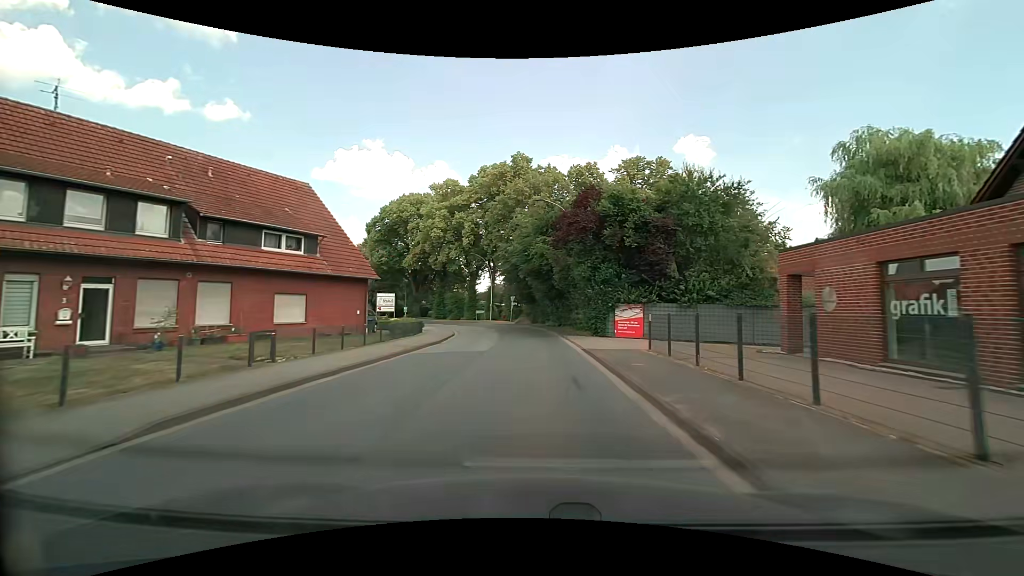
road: secondary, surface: asphalt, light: Day
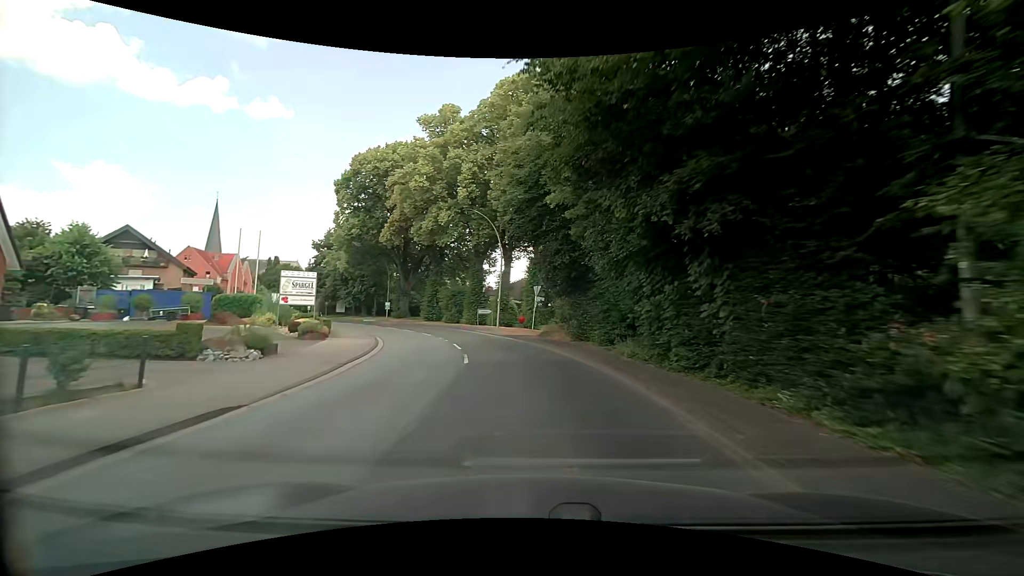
(-0.5, +27.9) m; -4°
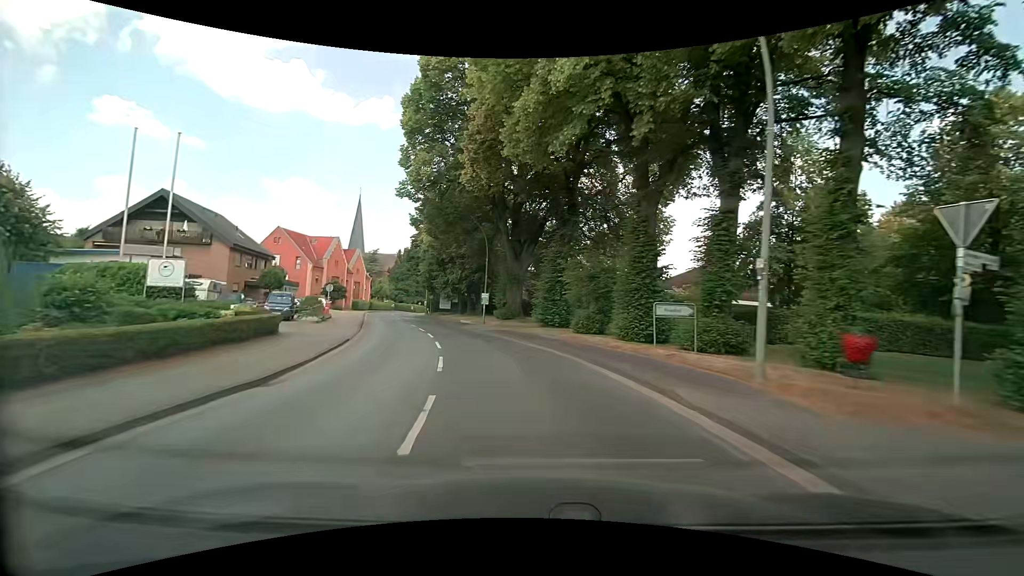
(-3.2, +27.0) m; -15°
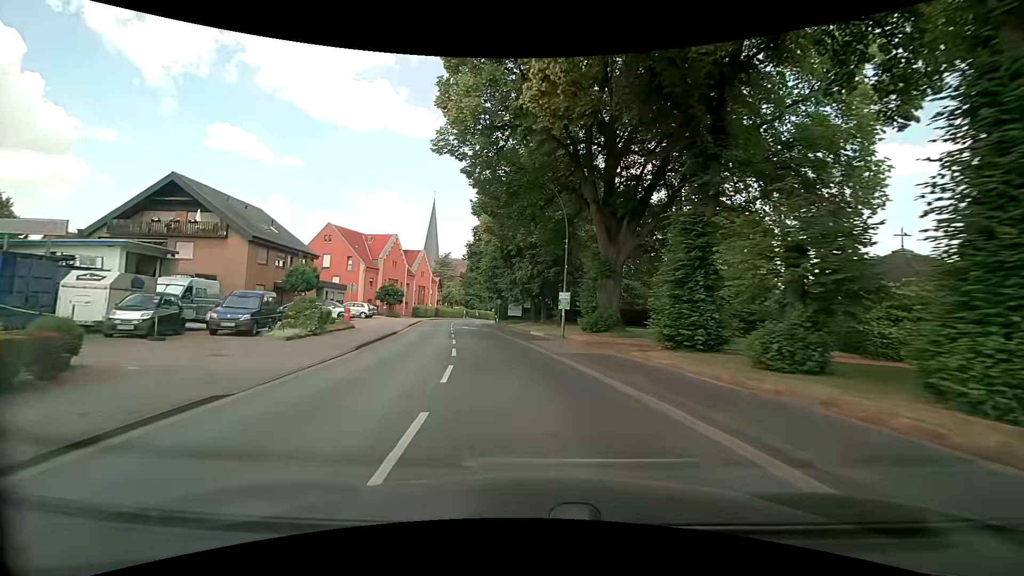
(-1.1, +13.1) m; -9°
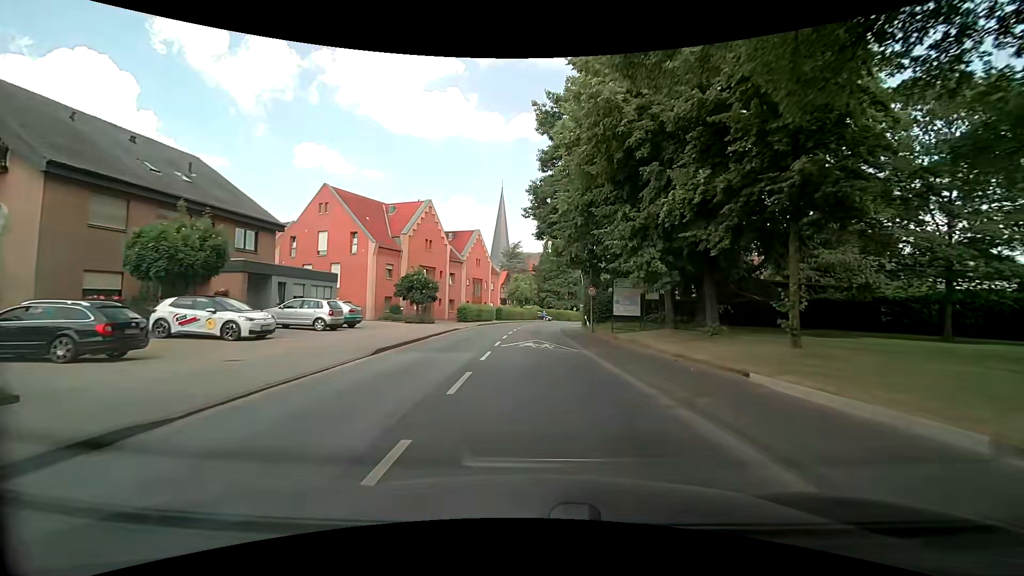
(-2.8, +25.5) m; -10°
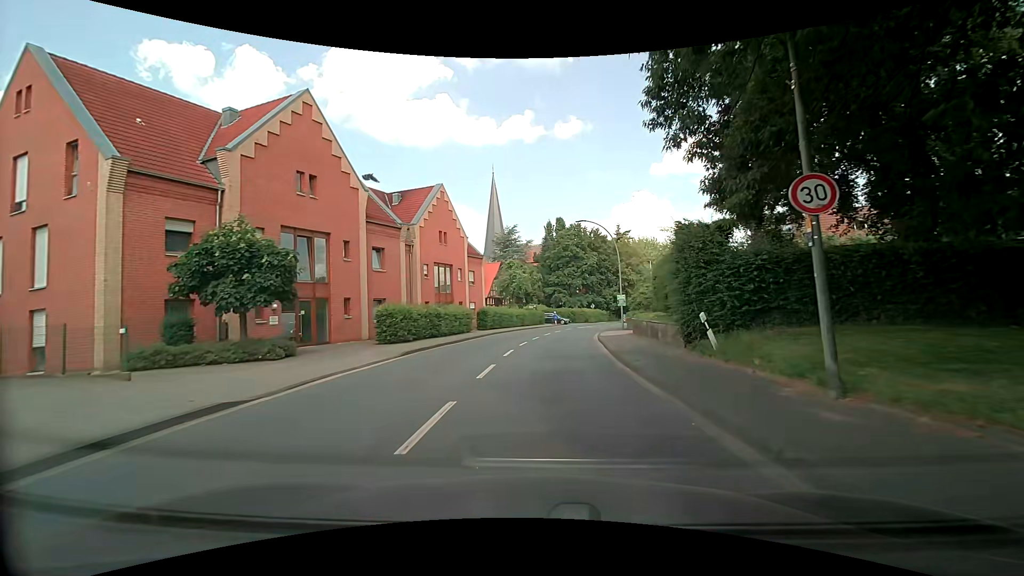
(-0.1, +26.2) m; 0°
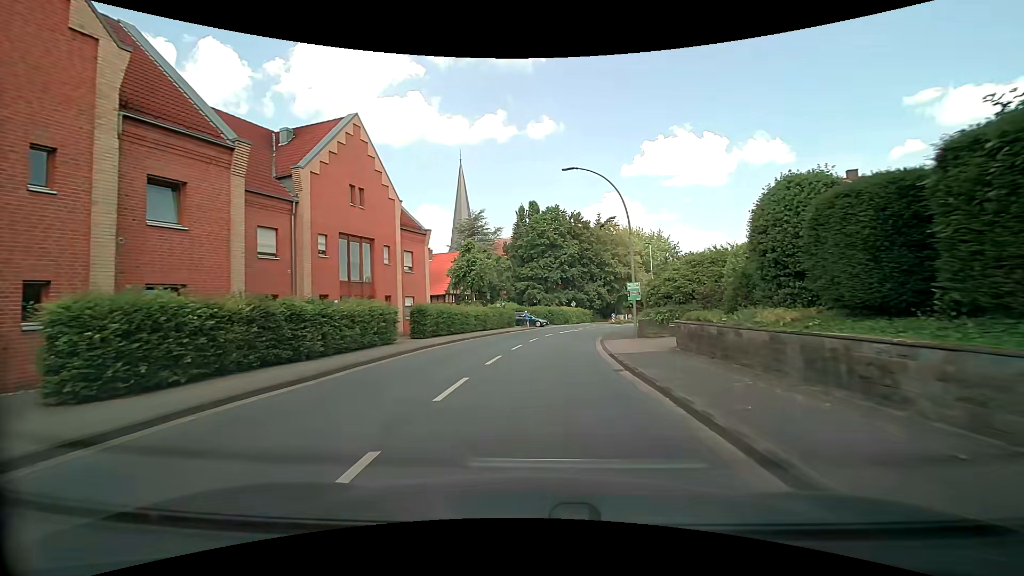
(+0.3, +14.3) m; +3°
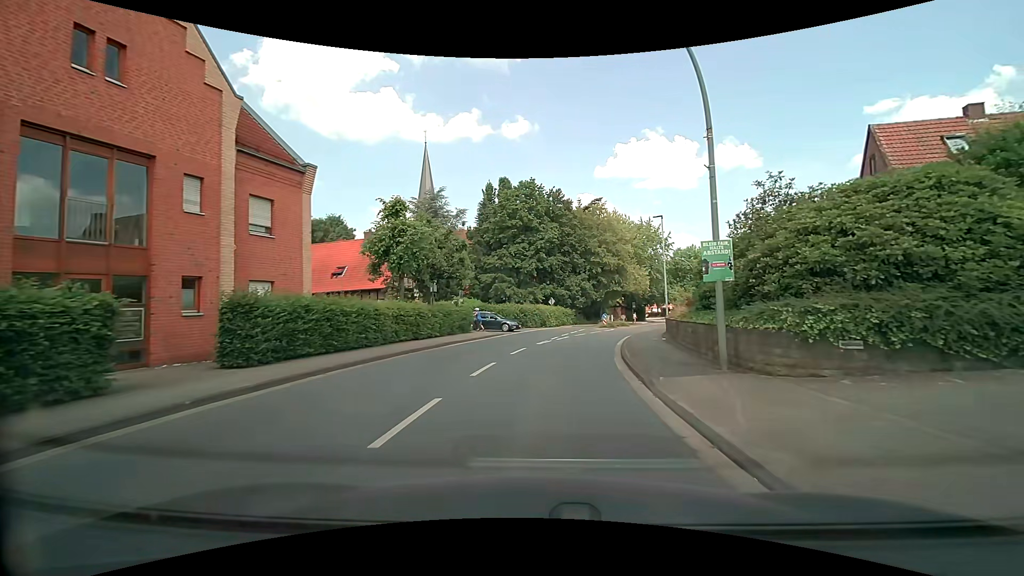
(+0.4, +14.2) m; +3°
(0, +10) (+1, +20) (+3, +30) (+6, +39) (+10, +49) (+13, +58) (+17, +67) (+20, +77) (+24, +86) (+27, +96) m
